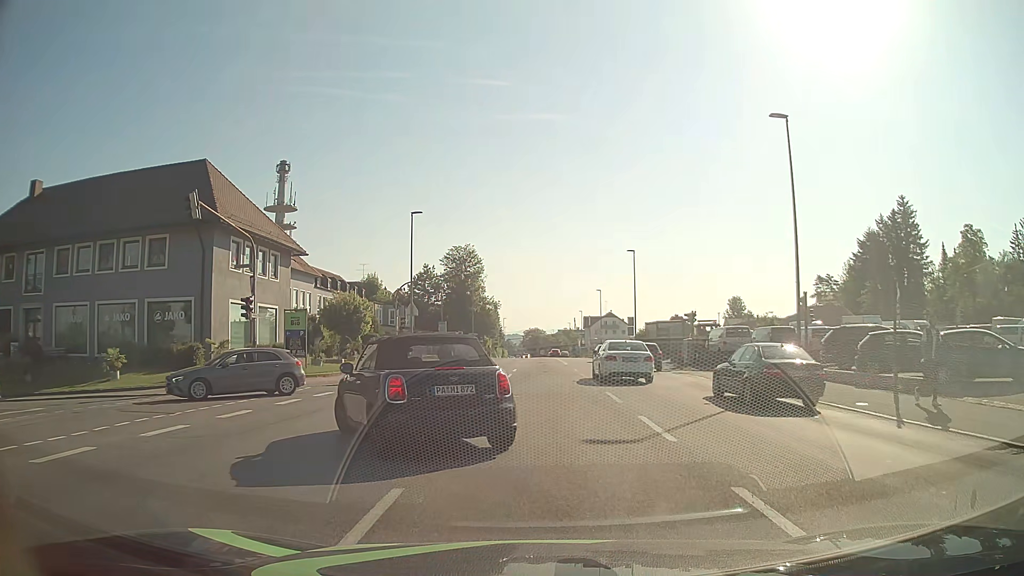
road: tertiary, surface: asphalt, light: Day
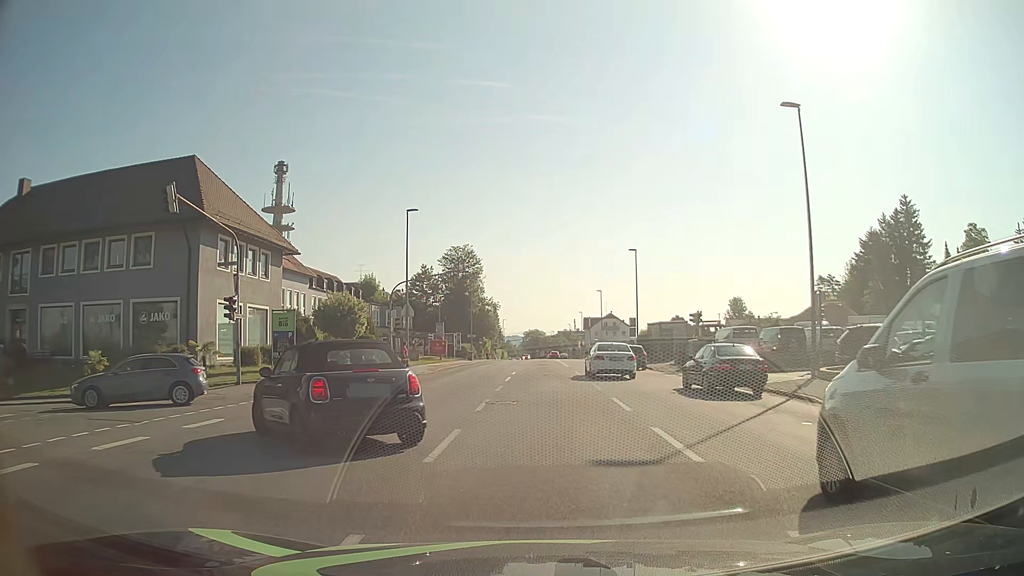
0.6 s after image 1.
(0.0, +1.6) m; +1°
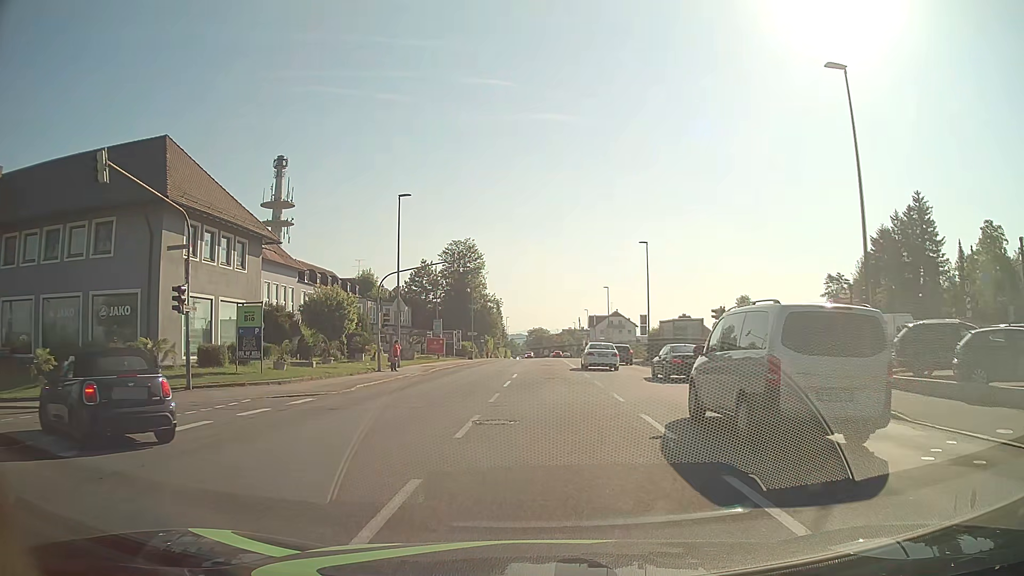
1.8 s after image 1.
(0.0, +4.2) m; 0°
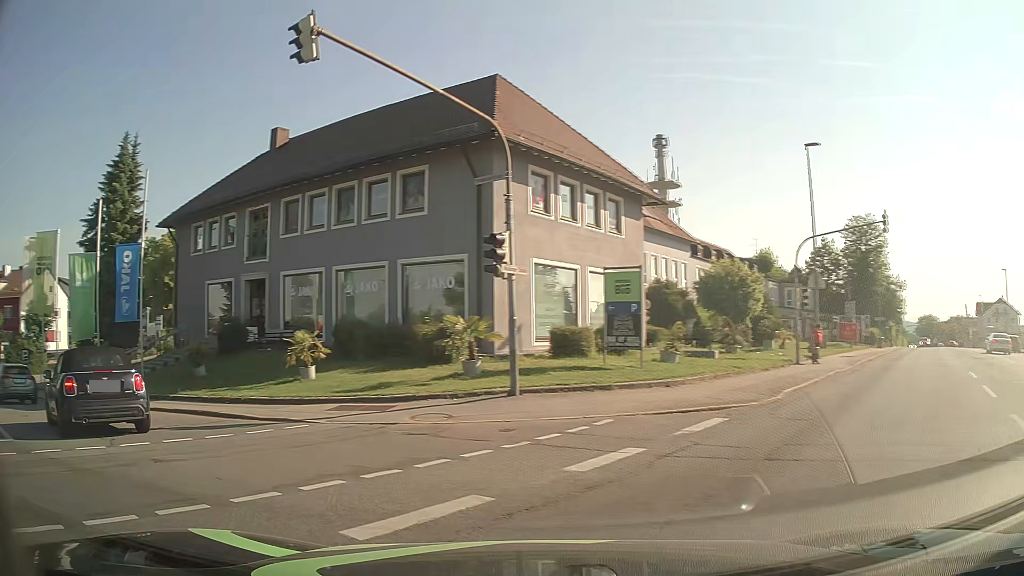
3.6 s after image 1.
(-1.8, +7.8) m; -35°
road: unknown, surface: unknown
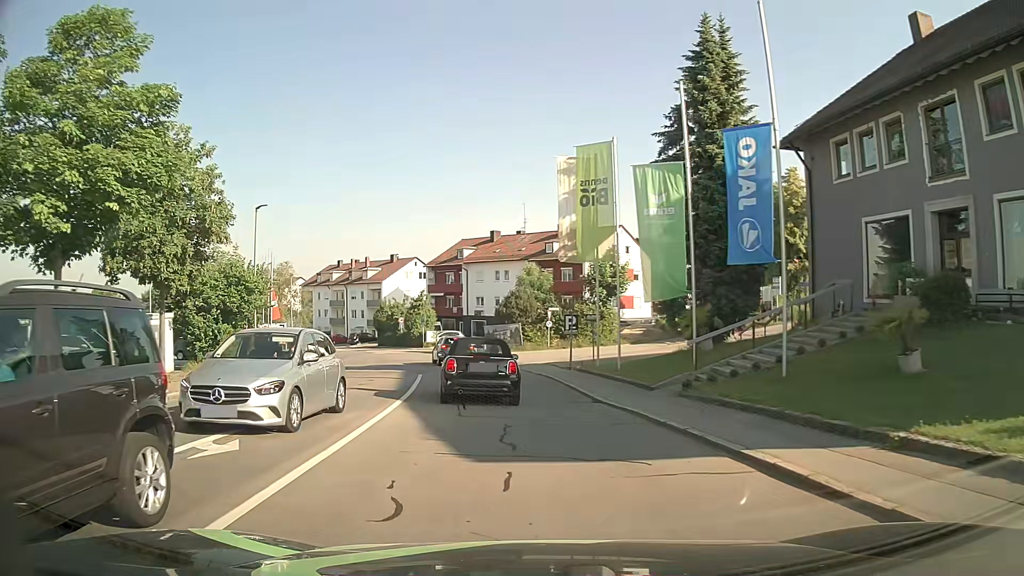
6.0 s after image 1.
(-6.2, +10.7) m; -51°
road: residential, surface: asphalt
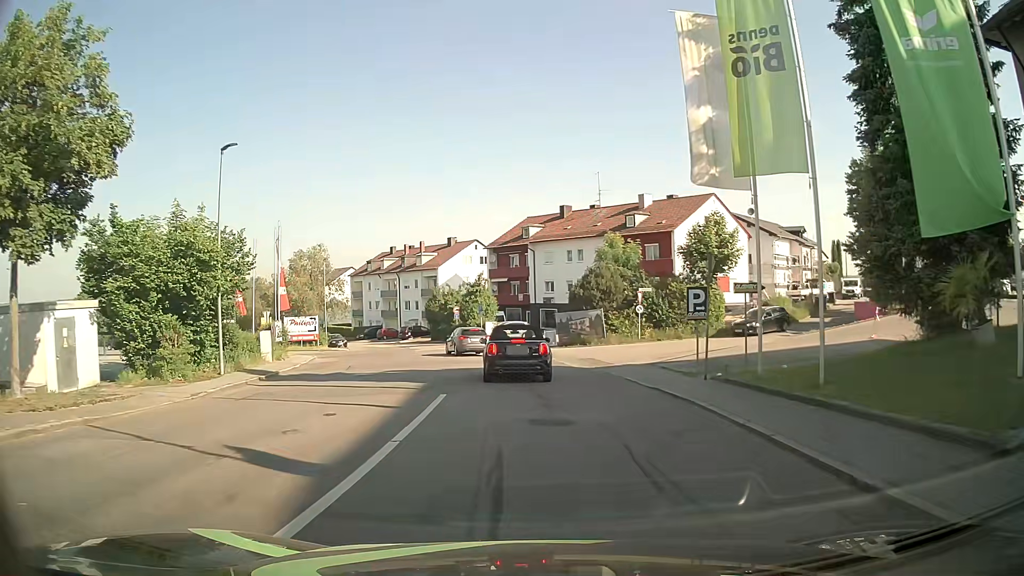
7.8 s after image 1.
(-0.7, +11.4) m; -6°
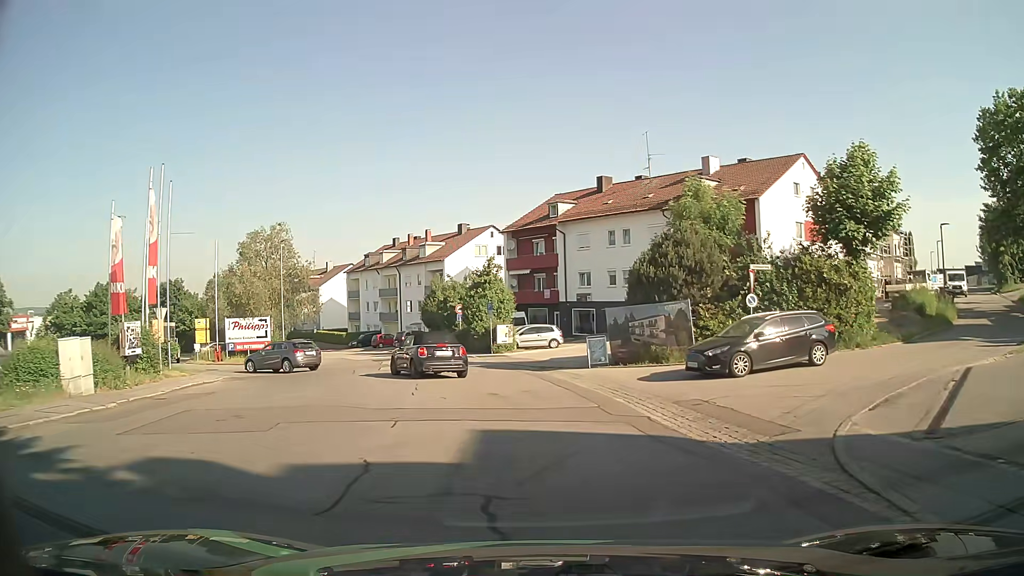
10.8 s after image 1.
(-0.2, +15.9) m; -2°
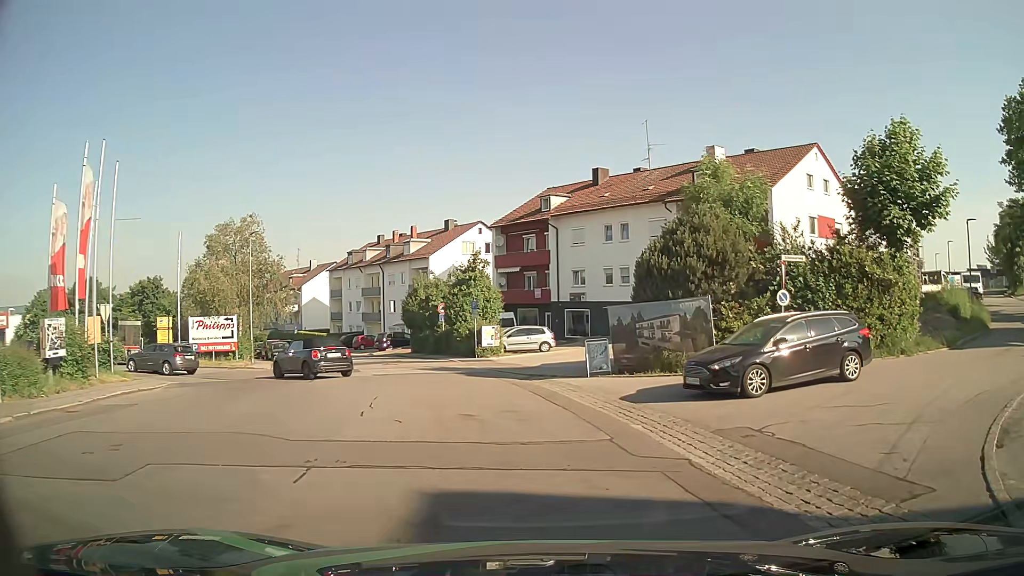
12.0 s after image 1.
(0.0, +3.6) m; +1°
